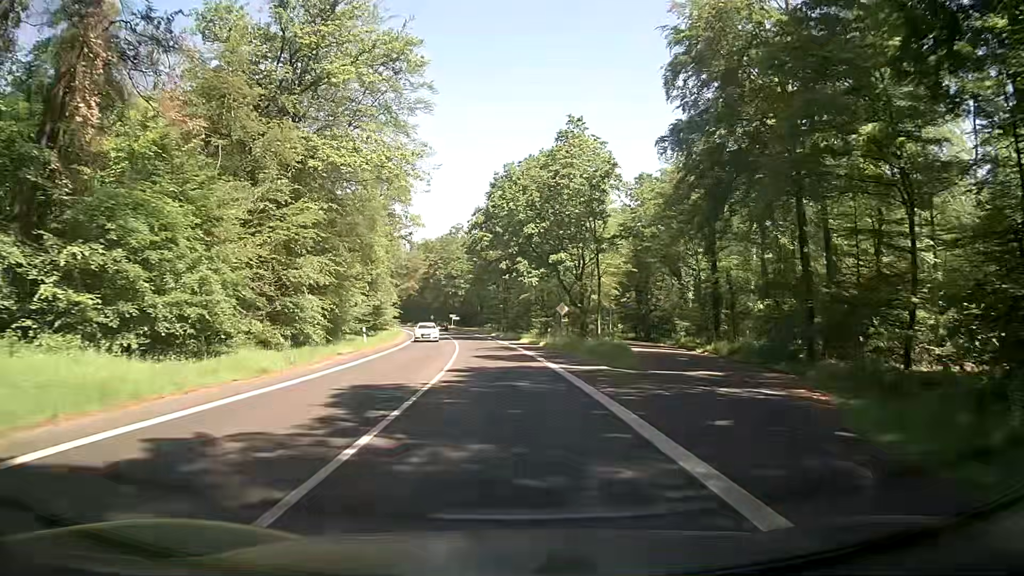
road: secondary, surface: asphalt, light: Day
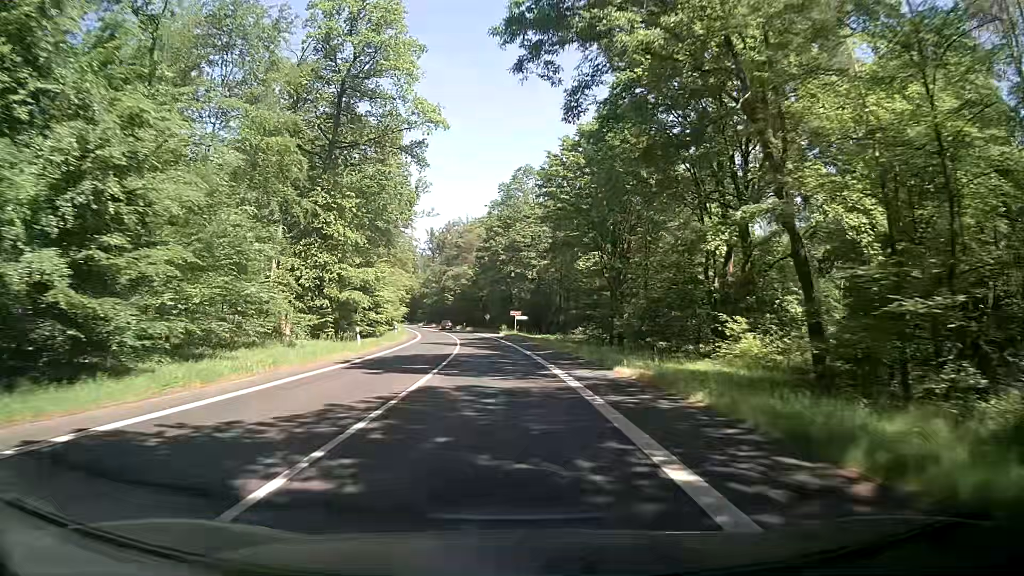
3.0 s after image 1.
(-4.2, +56.1) m; -8°
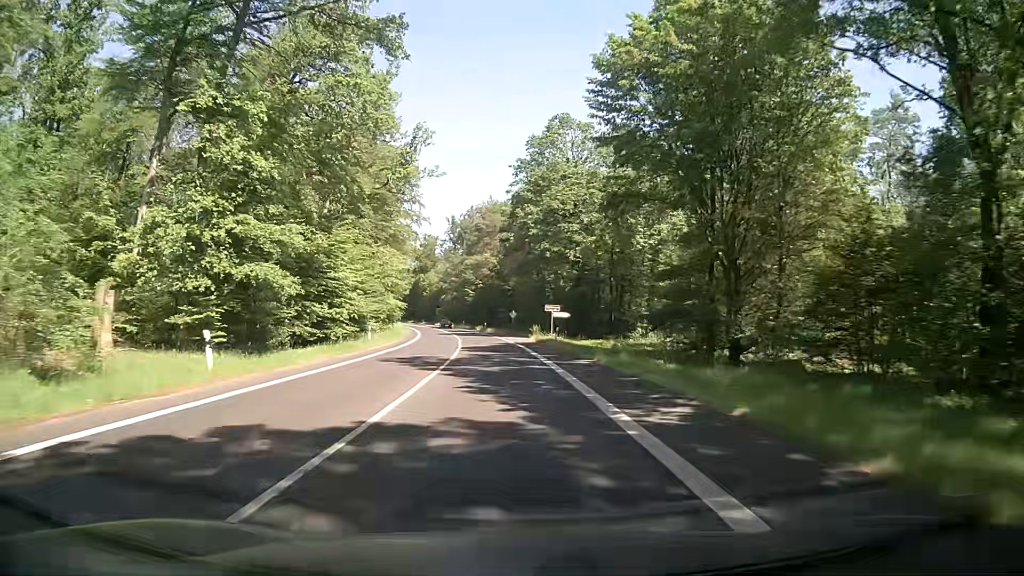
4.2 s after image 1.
(-0.5, +22.5) m; -3°
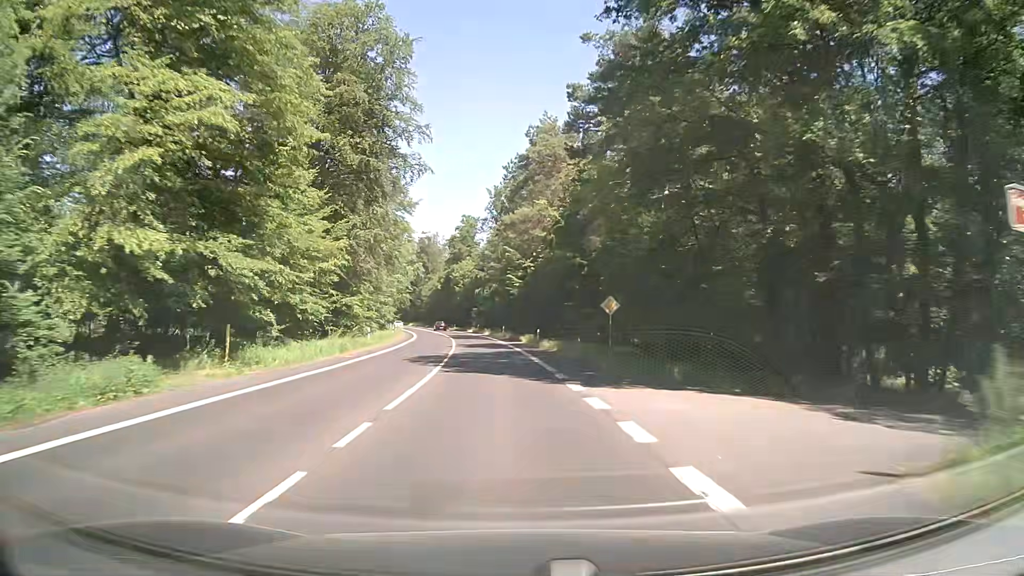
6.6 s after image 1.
(-1.6, +45.0) m; -4°
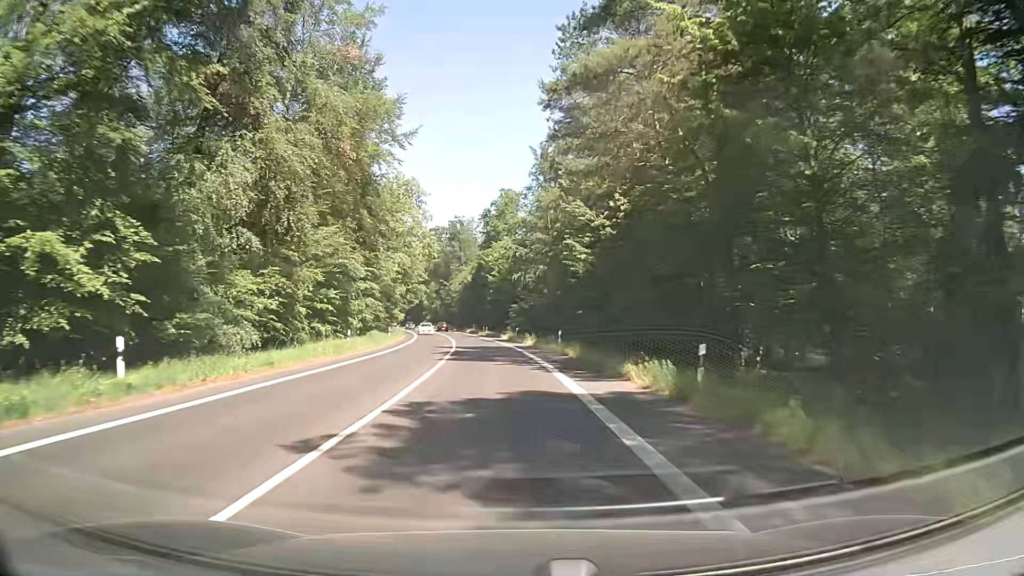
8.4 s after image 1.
(-1.1, +33.7) m; -3°
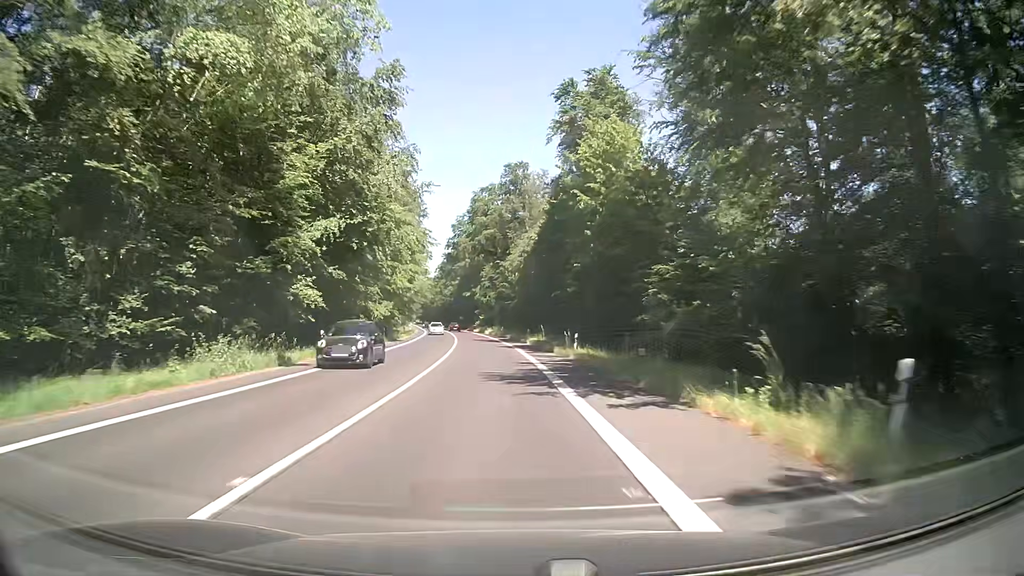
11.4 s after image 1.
(-3.5, +56.2) m; -7°
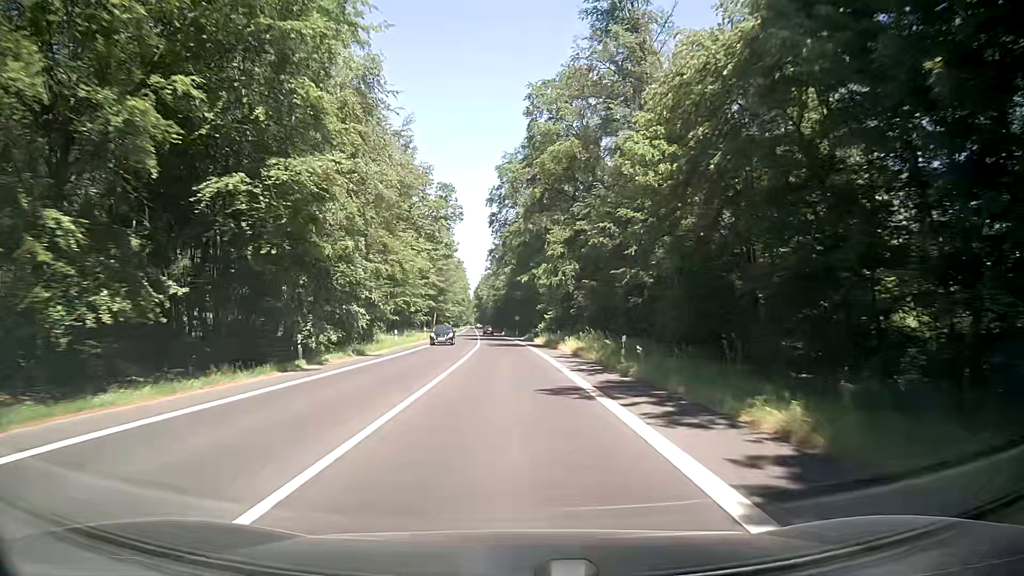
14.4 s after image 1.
(-2.9, +56.2) m; -5°
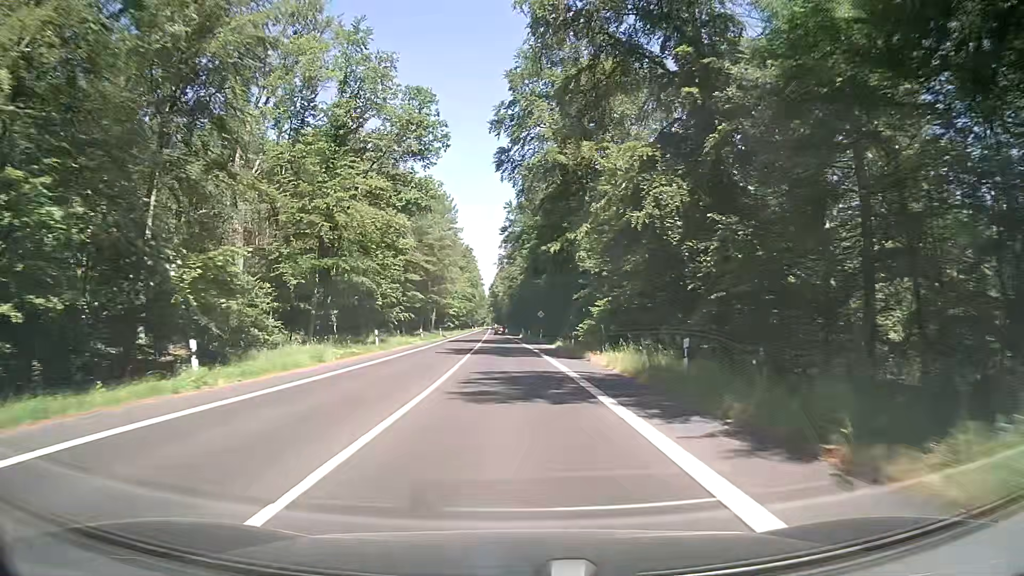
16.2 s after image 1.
(-0.6, +33.7) m; -2°
